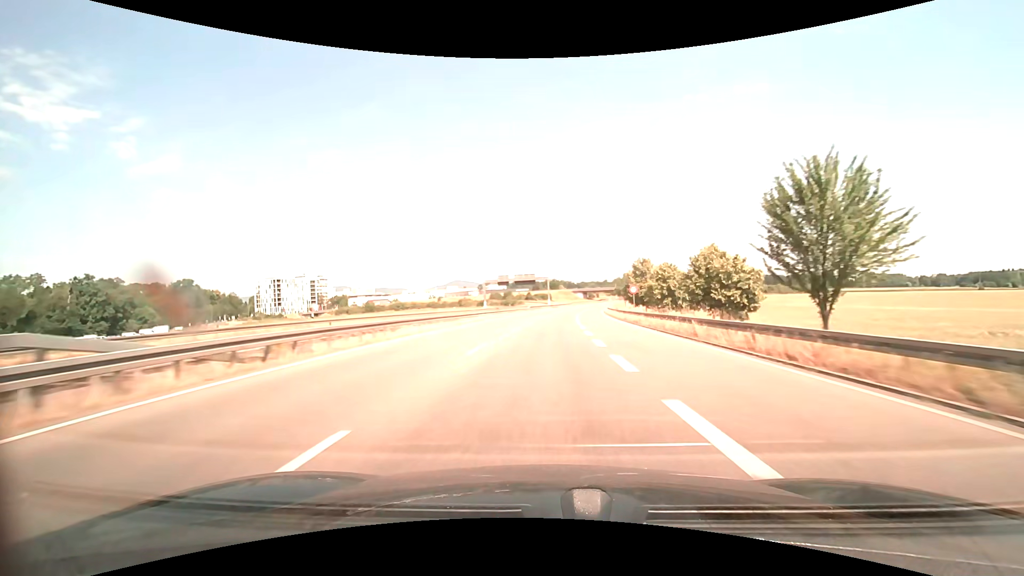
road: trunk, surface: asphalt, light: Day
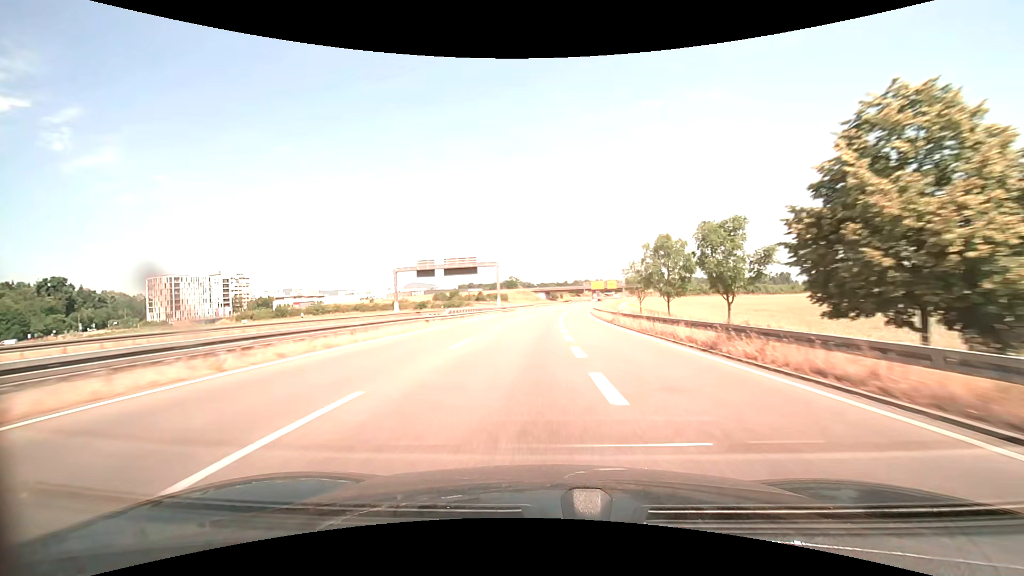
(+1.9, +45.5) m; +5°
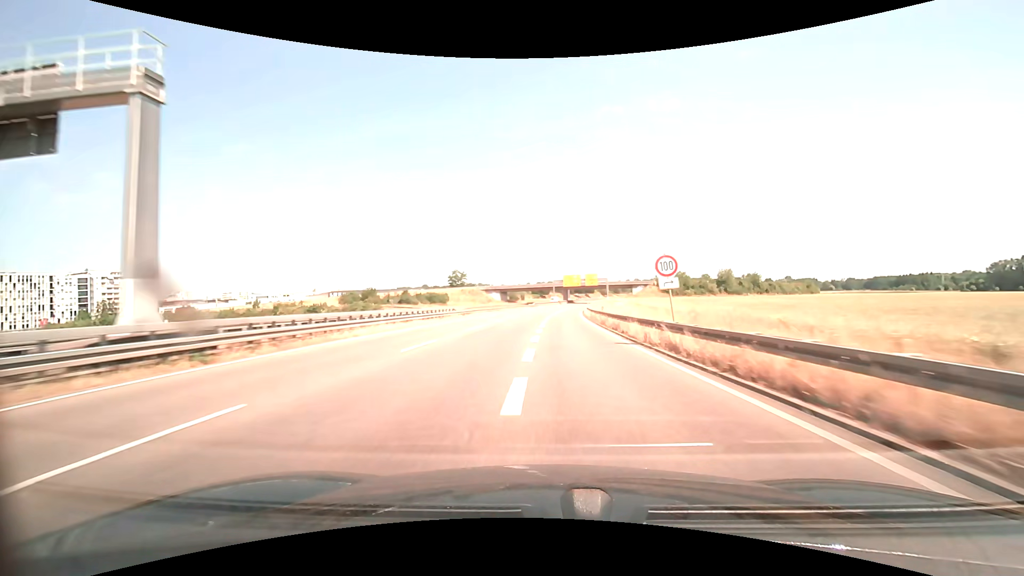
(+2.7, +60.7) m; +4°
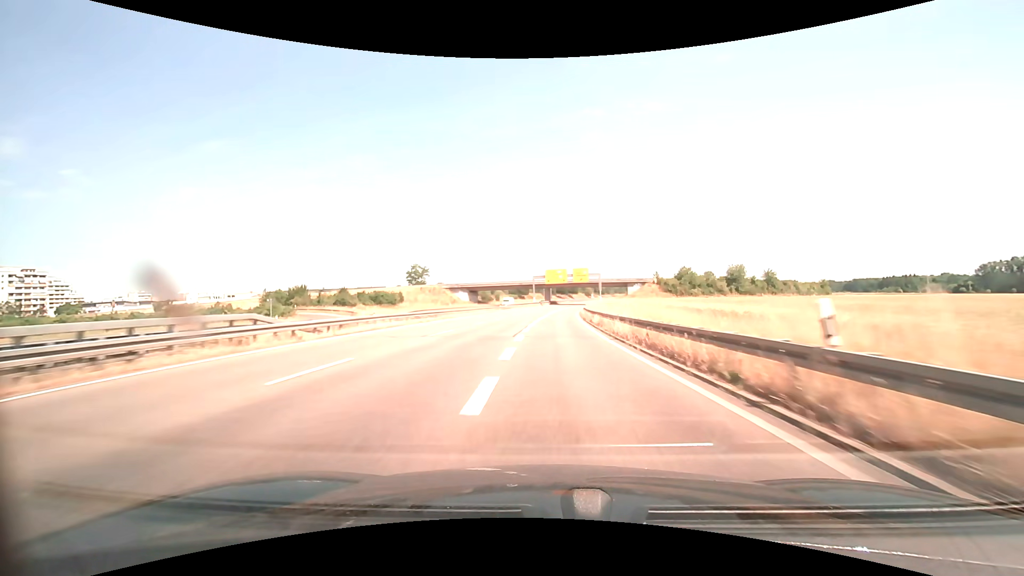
(+0.6, +30.3) m; +2°
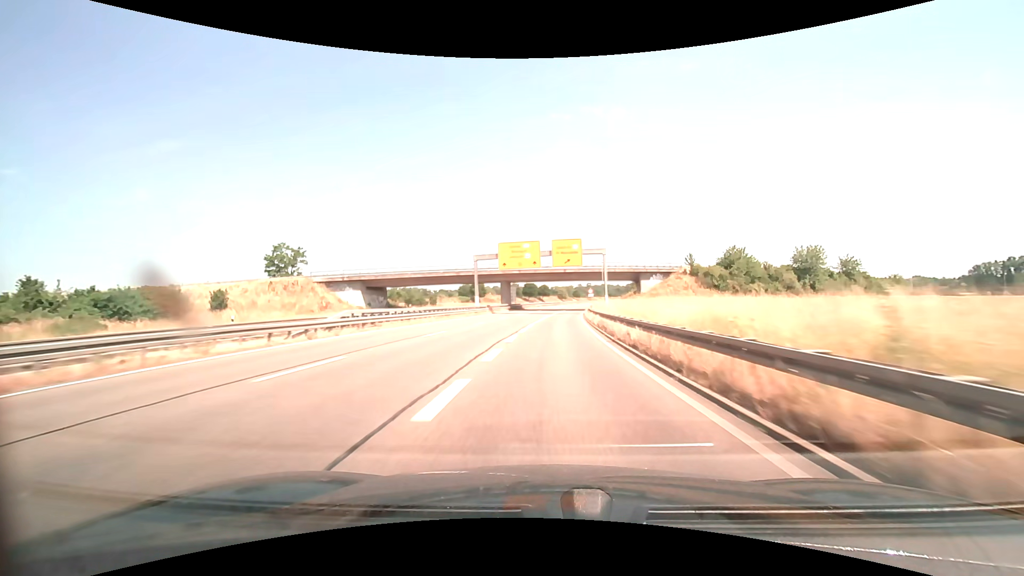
(+2.0, +60.1) m; +4°
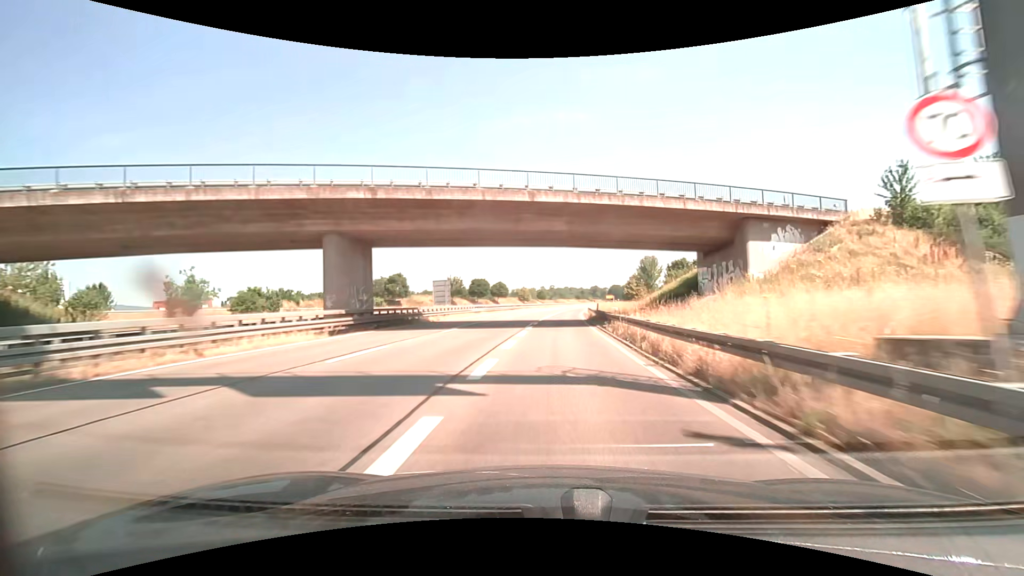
(+2.1, +56.3) m; +4°
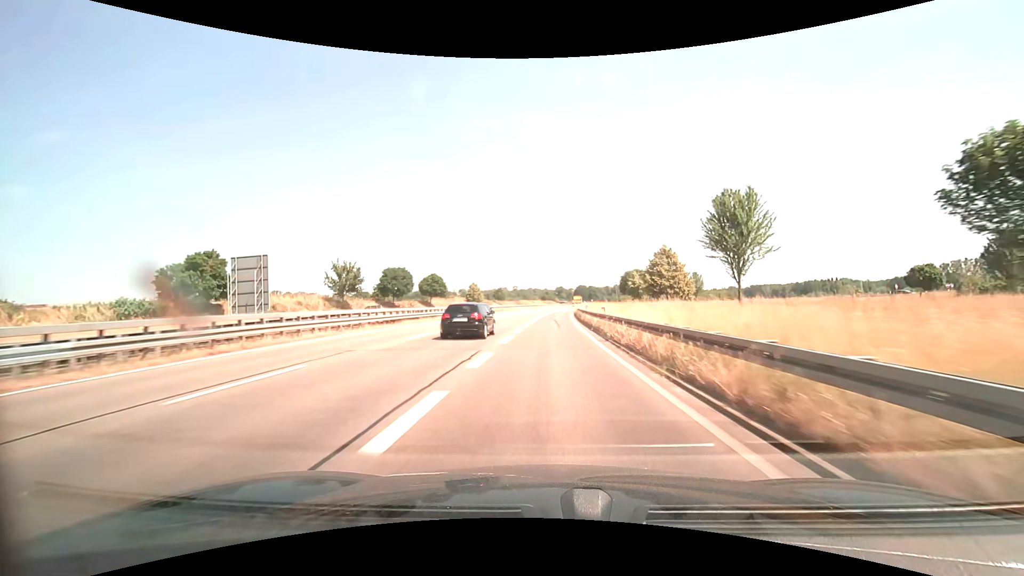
(+2.1, +51.9) m; +4°
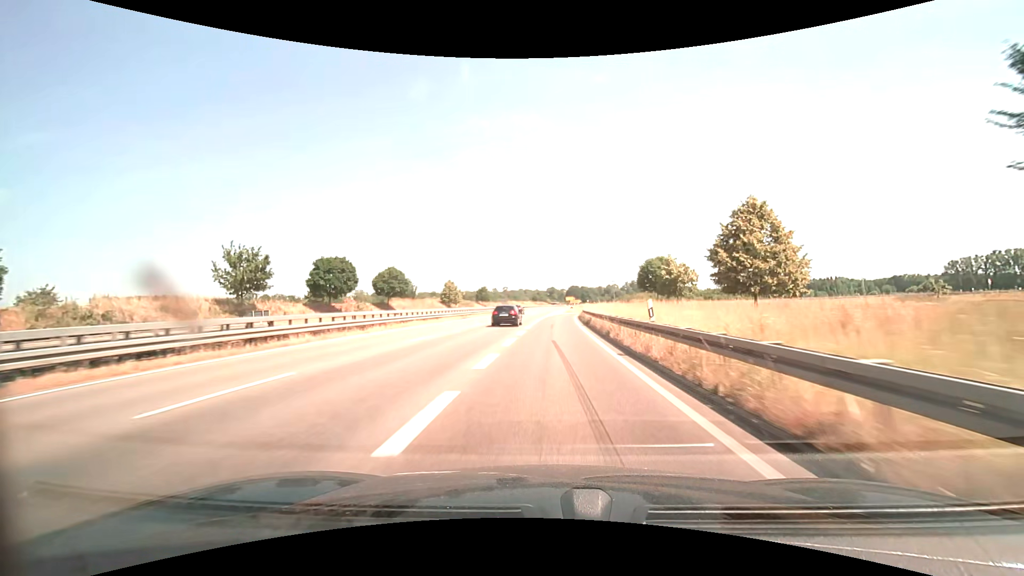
(+0.2, +24.4) m; +1°
(0, +10) (0, +20) (0, +30) (+1, +40) (+1, +50) (+2, +60) (+3, +70) (+6, +79) (+11, +88) (+18, +95) m
